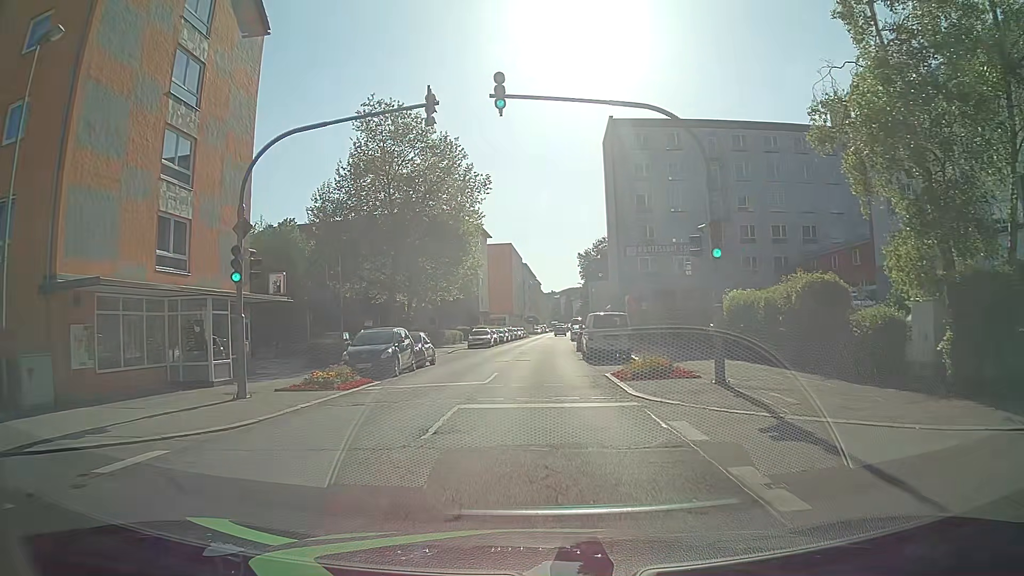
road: tertiary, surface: asphalt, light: Day
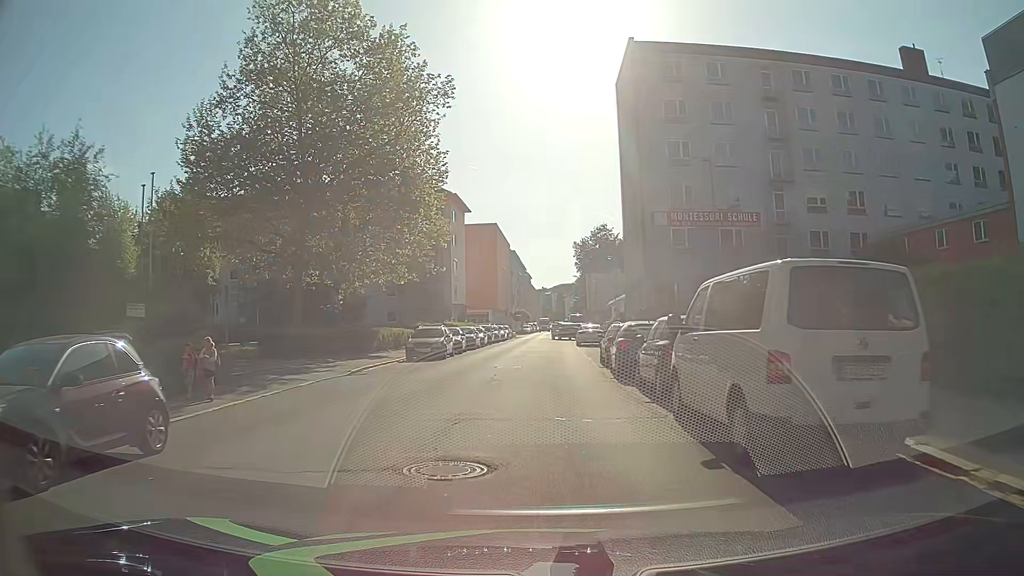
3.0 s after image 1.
(+0.1, +21.8) m; +1°
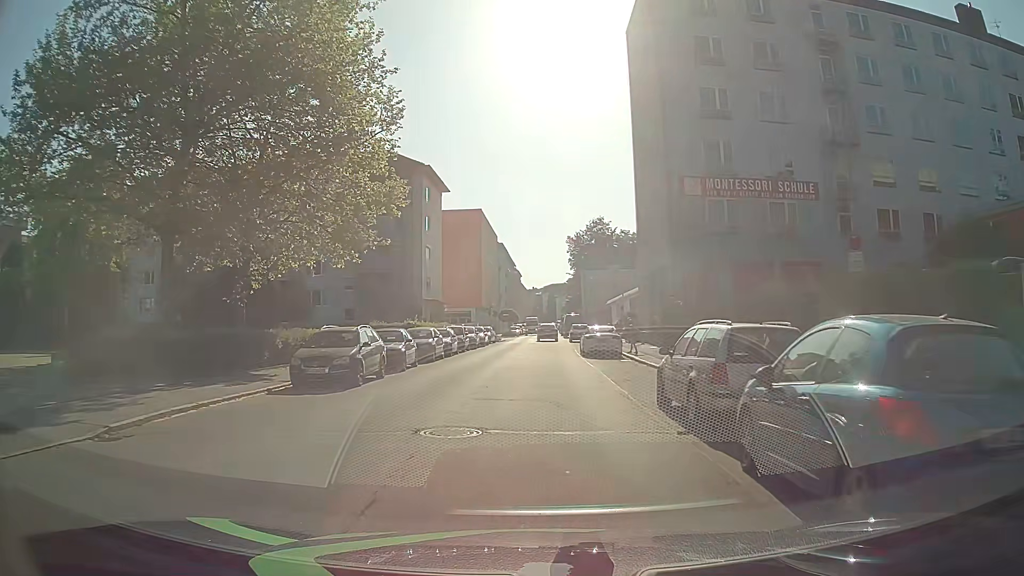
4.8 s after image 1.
(+0.2, +13.3) m; +2°
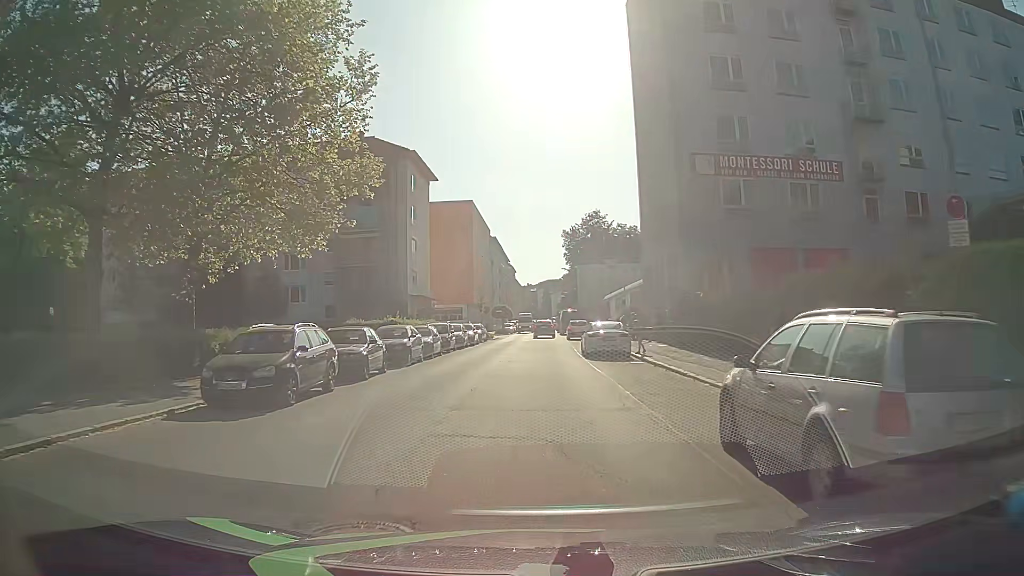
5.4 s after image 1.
(0.0, +4.4) m; 0°
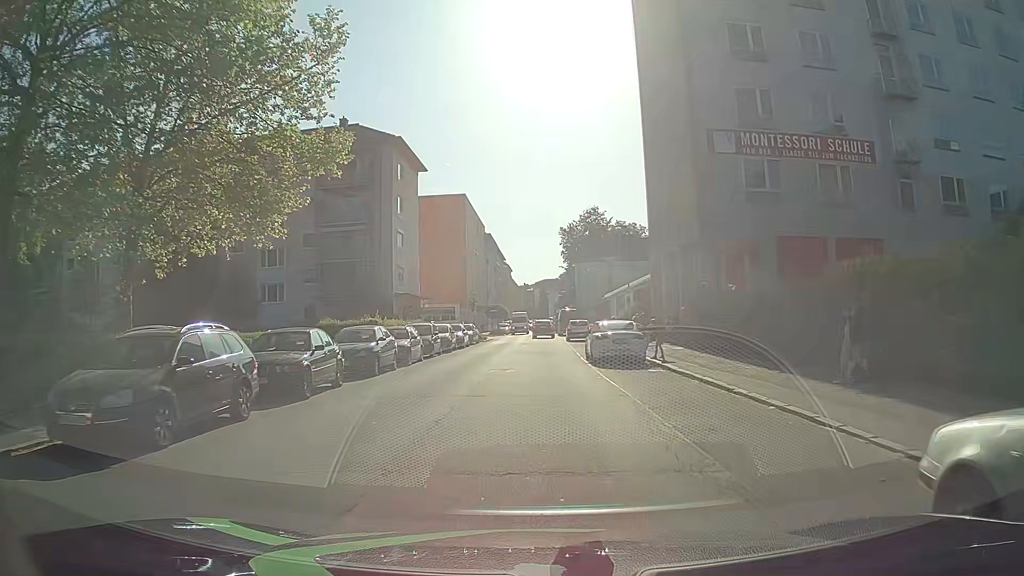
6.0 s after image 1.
(0.0, +4.5) m; +1°
